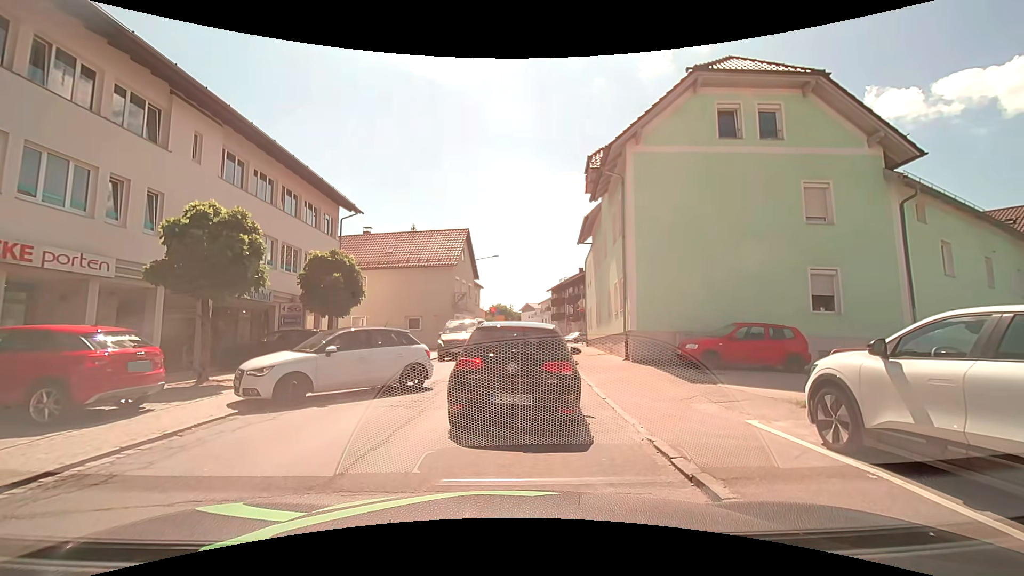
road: secondary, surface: asphalt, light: Day
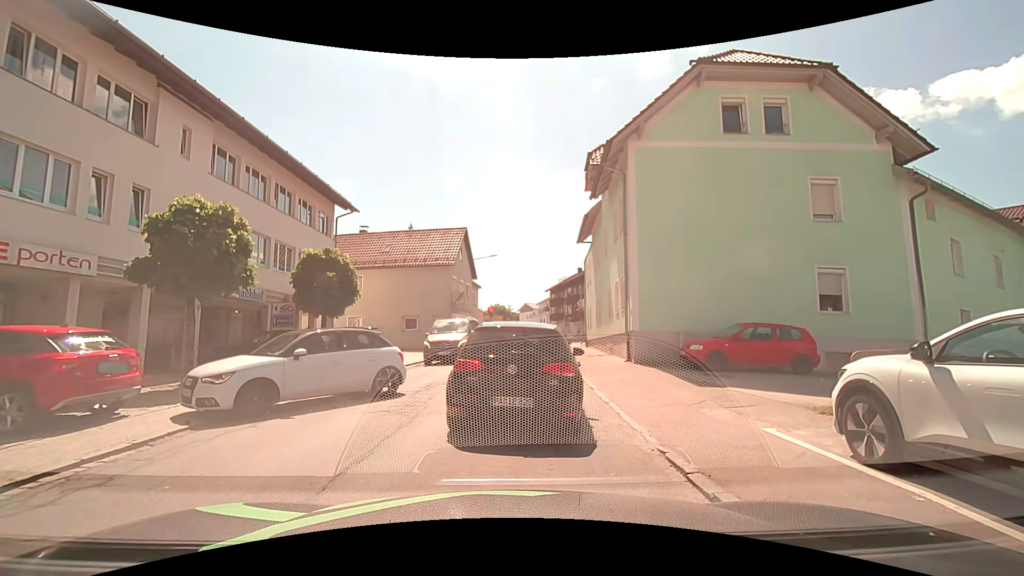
(0.0, +0.5) m; 0°
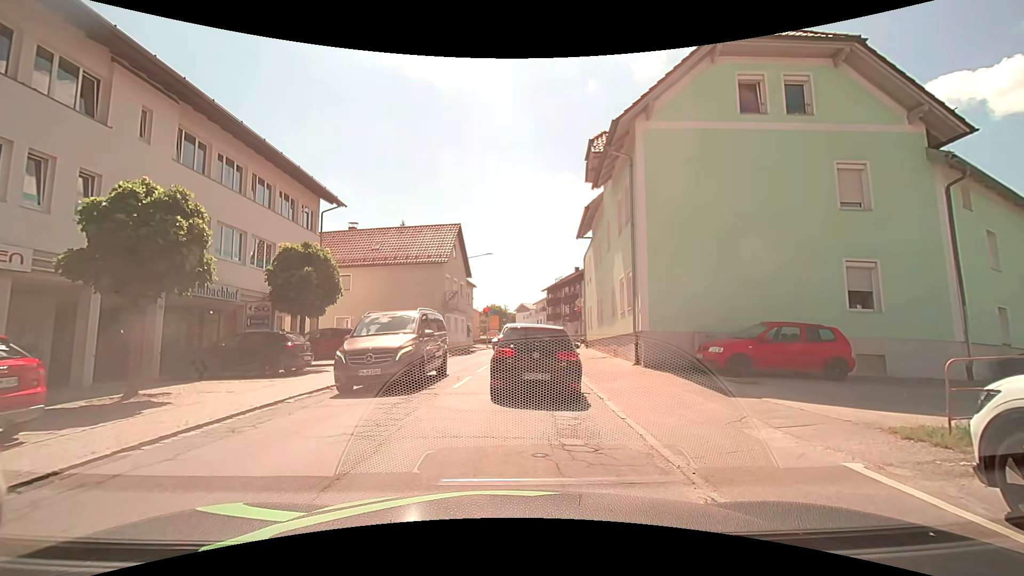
(0.0, +1.7) m; 0°
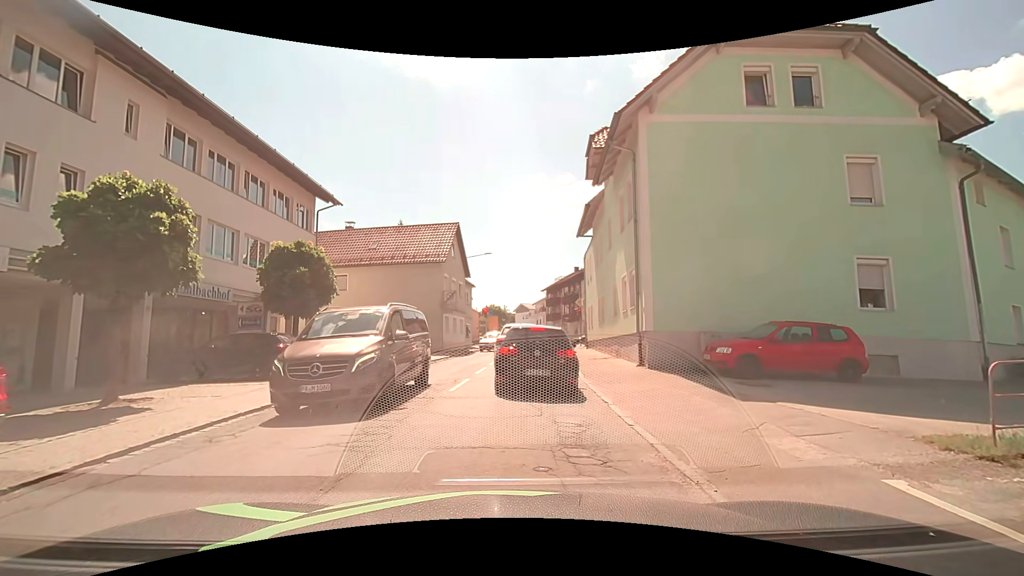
(0.0, +0.5) m; 0°
